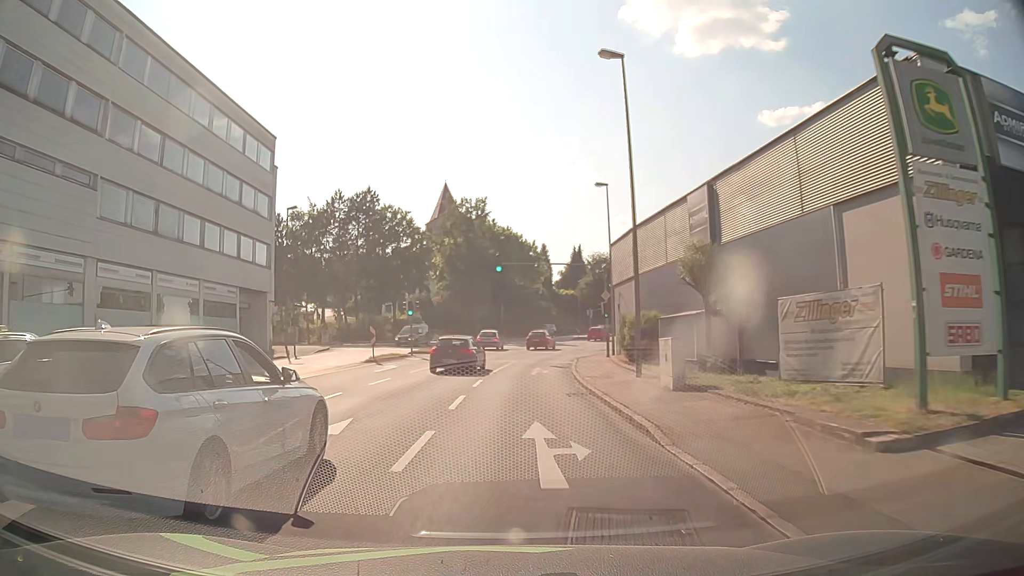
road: tertiary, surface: asphalt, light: Day
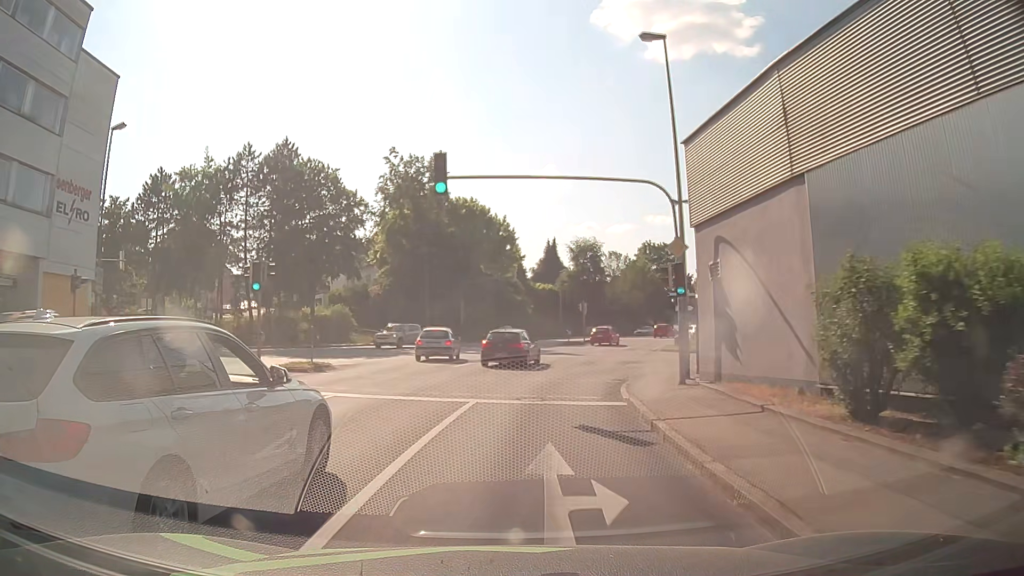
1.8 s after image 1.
(+0.1, +21.3) m; +2°
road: tertiary_link
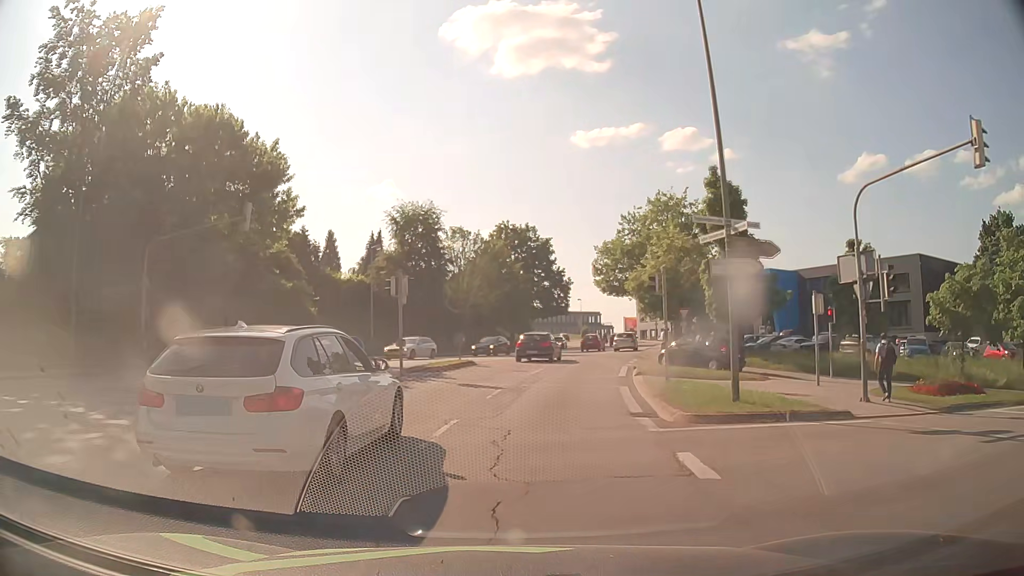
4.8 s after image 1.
(+3.7, +32.9) m; +14°
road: tertiary
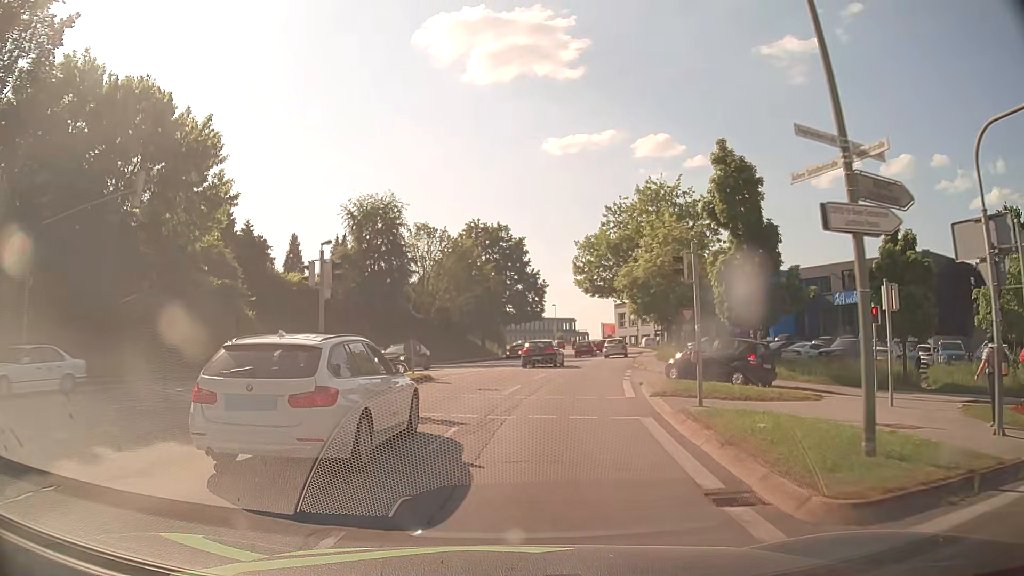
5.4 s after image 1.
(+0.1, +6.4) m; +2°
